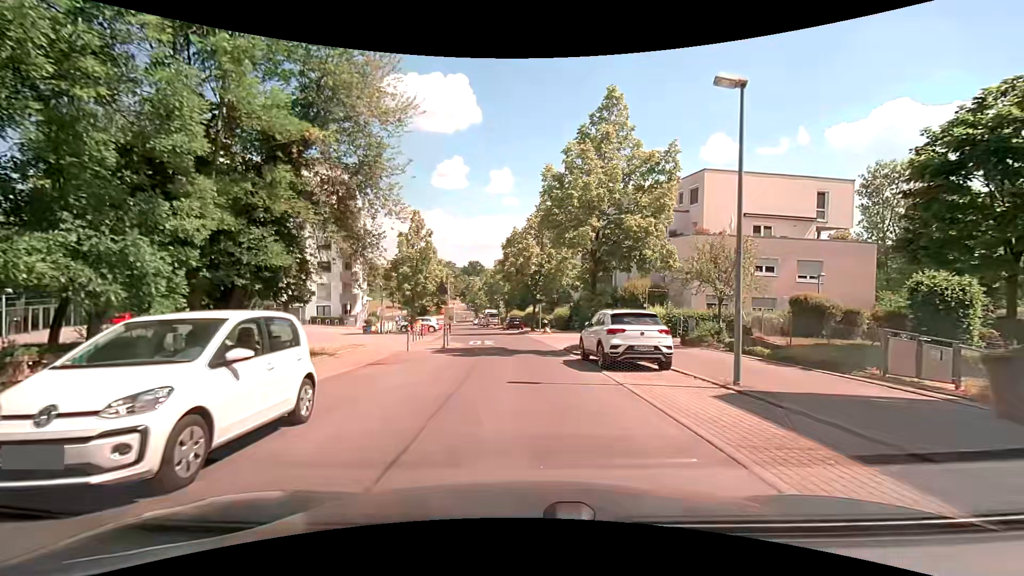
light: Day
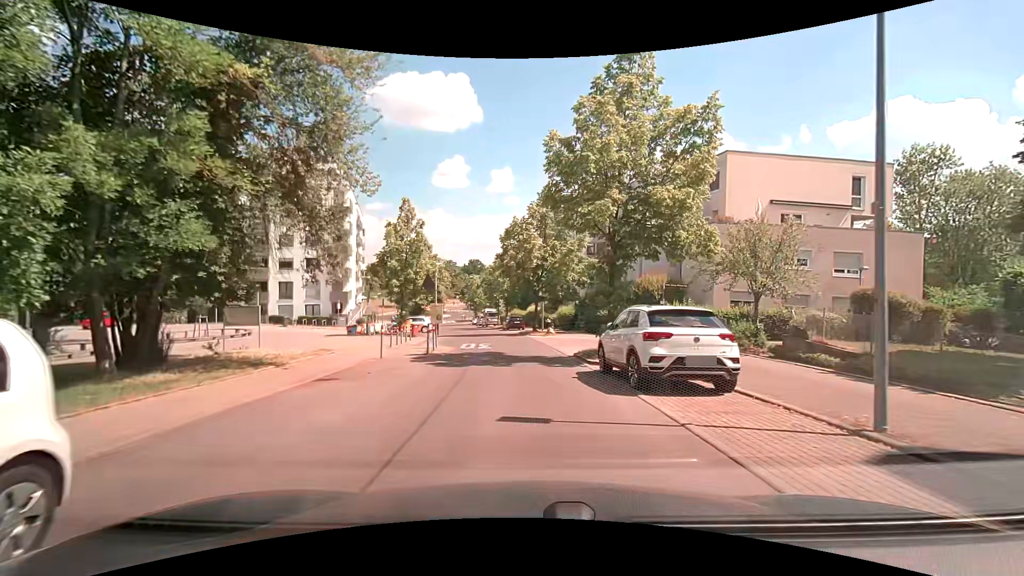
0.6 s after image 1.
(0.0, +3.8) m; +2°
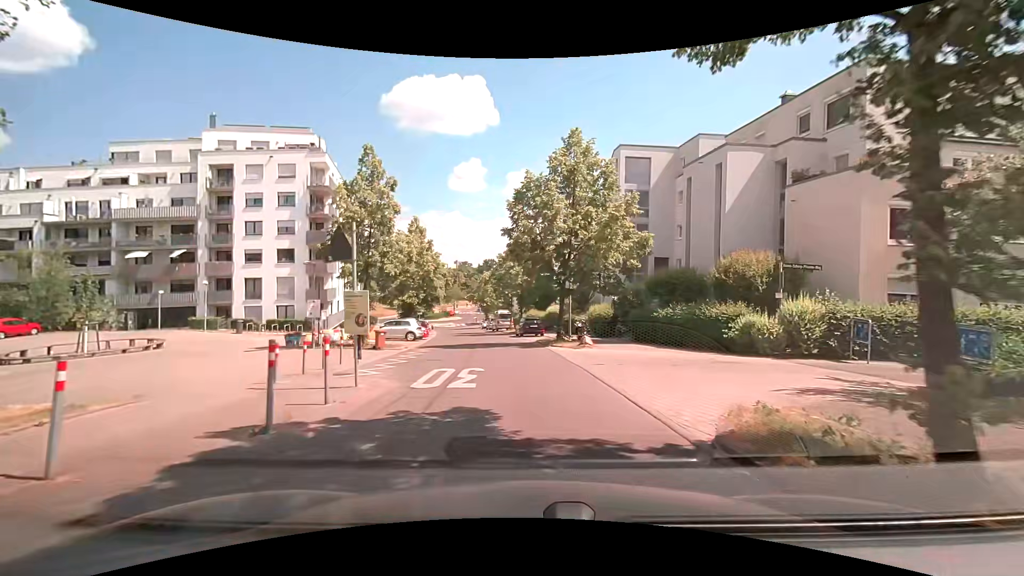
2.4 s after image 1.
(-0.4, +11.7) m; -2°
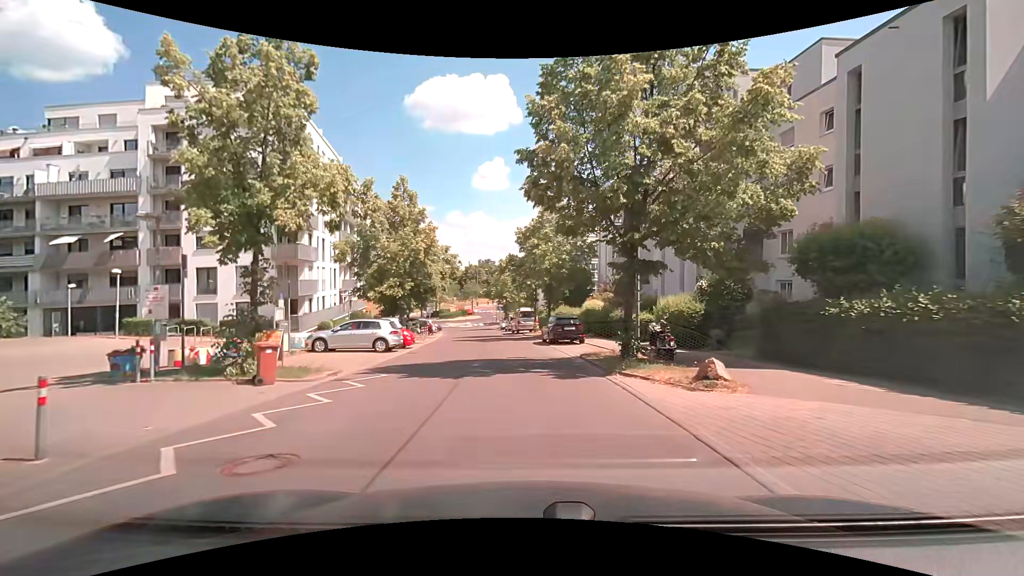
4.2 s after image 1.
(-0.5, +12.1) m; -4°
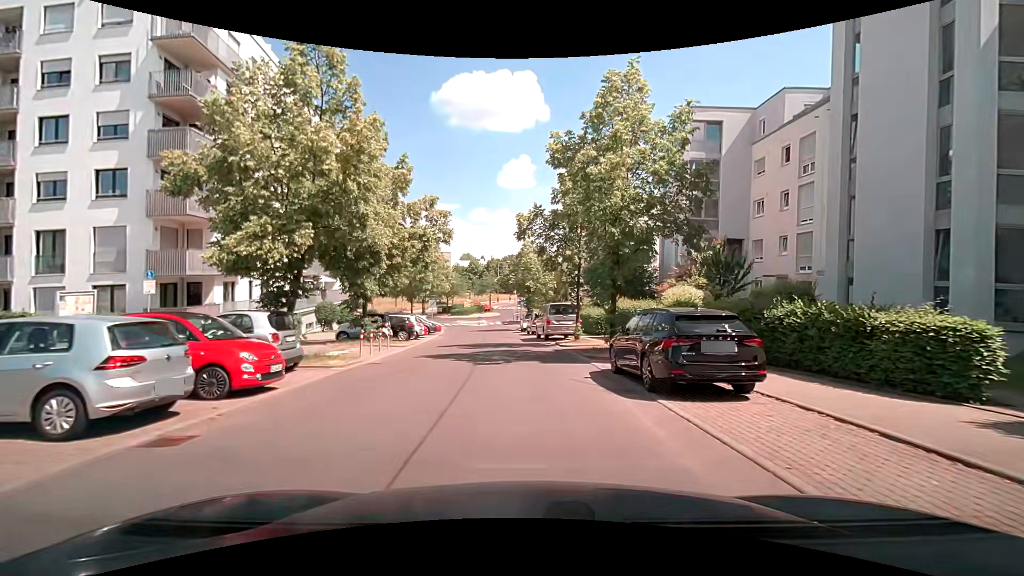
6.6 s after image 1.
(-0.5, +16.1) m; -3°
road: residential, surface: asphalt
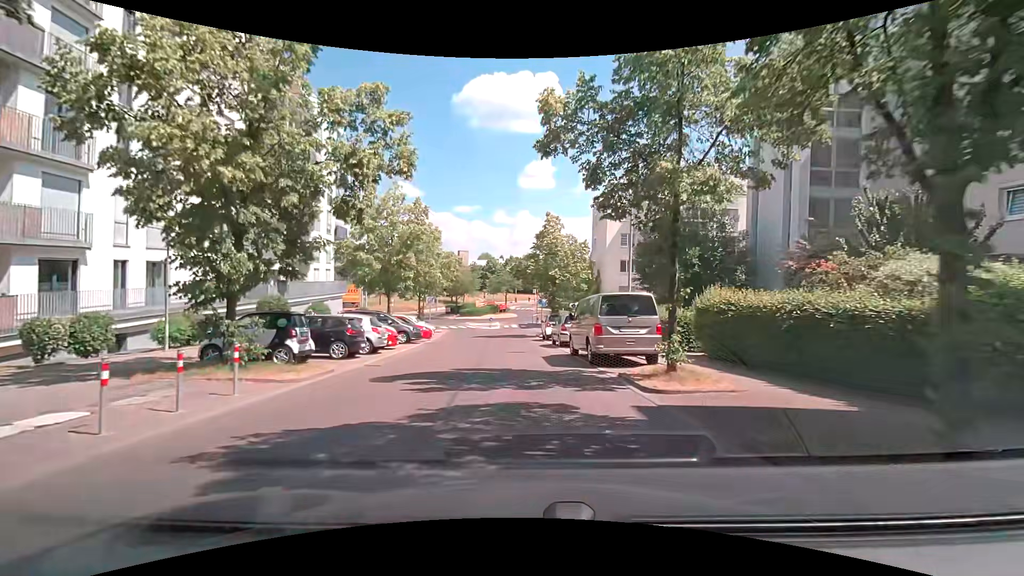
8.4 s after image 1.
(-0.1, +12.4) m; -1°
